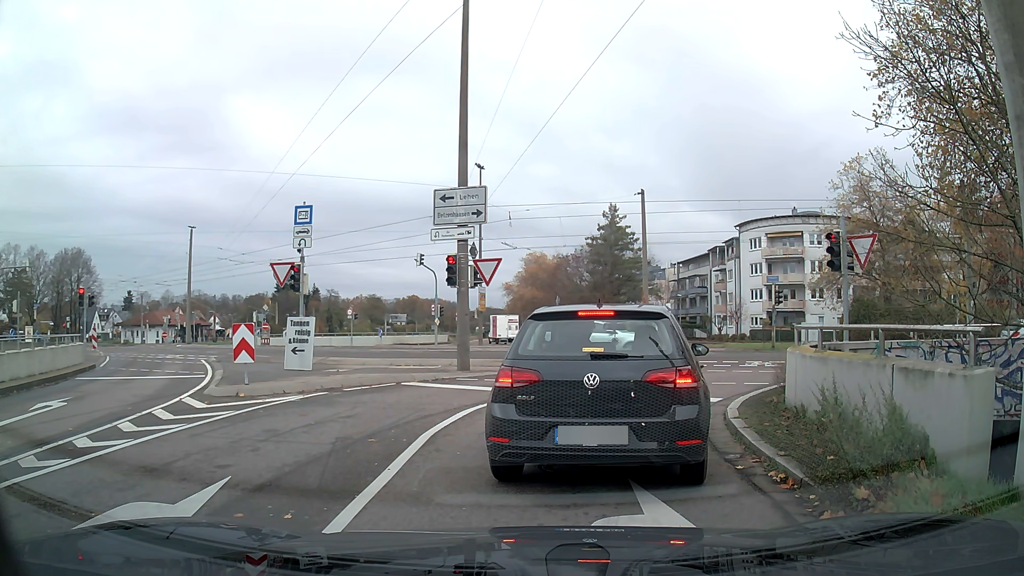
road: tertiary_link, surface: asphalt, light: Day
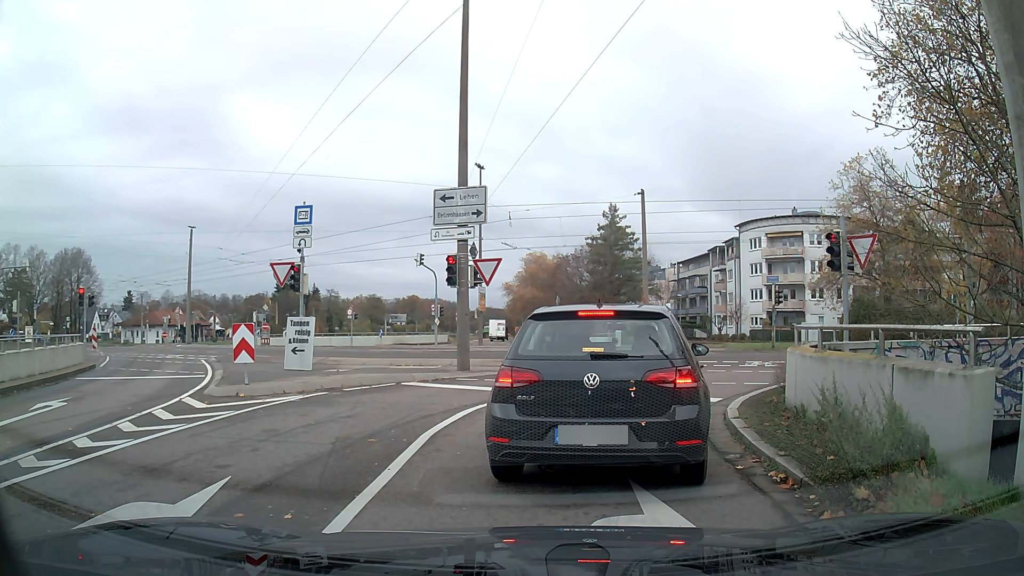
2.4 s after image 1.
(0.0, 0.0) m; 0°
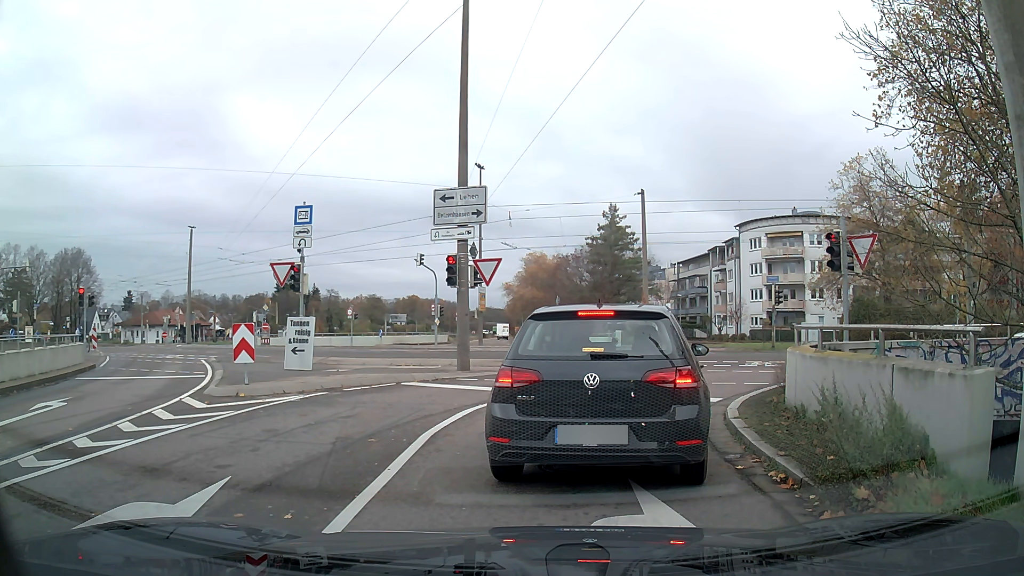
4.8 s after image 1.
(0.0, 0.0) m; 0°
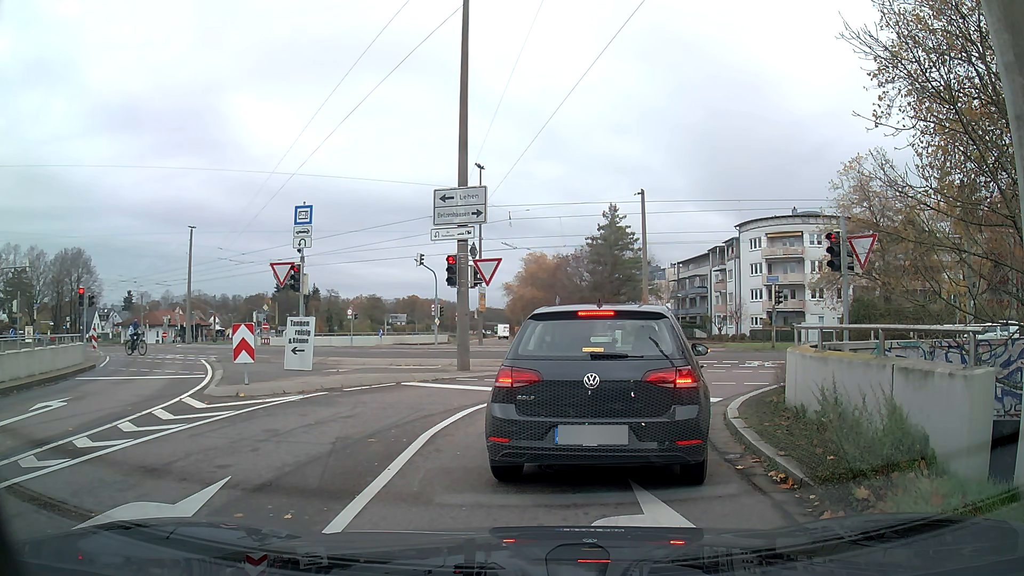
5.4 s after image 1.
(0.0, 0.0) m; 0°
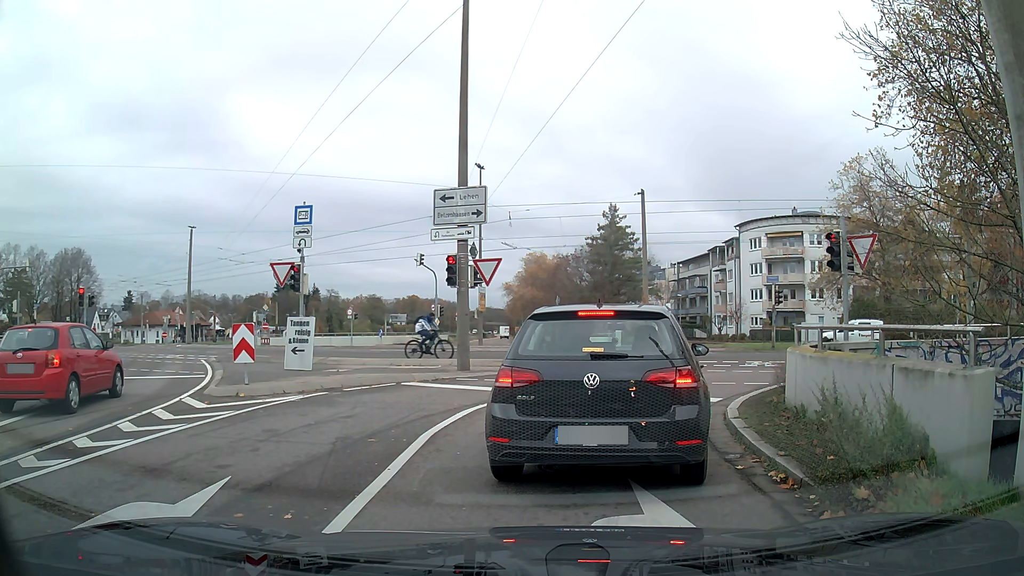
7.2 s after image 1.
(0.0, 0.0) m; 0°
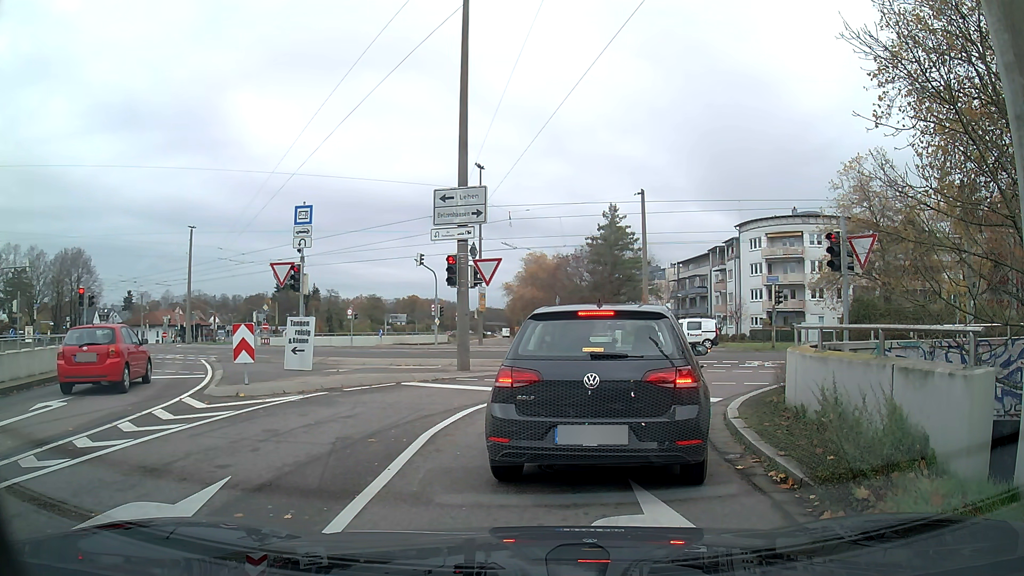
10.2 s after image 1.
(0.0, 0.0) m; 0°
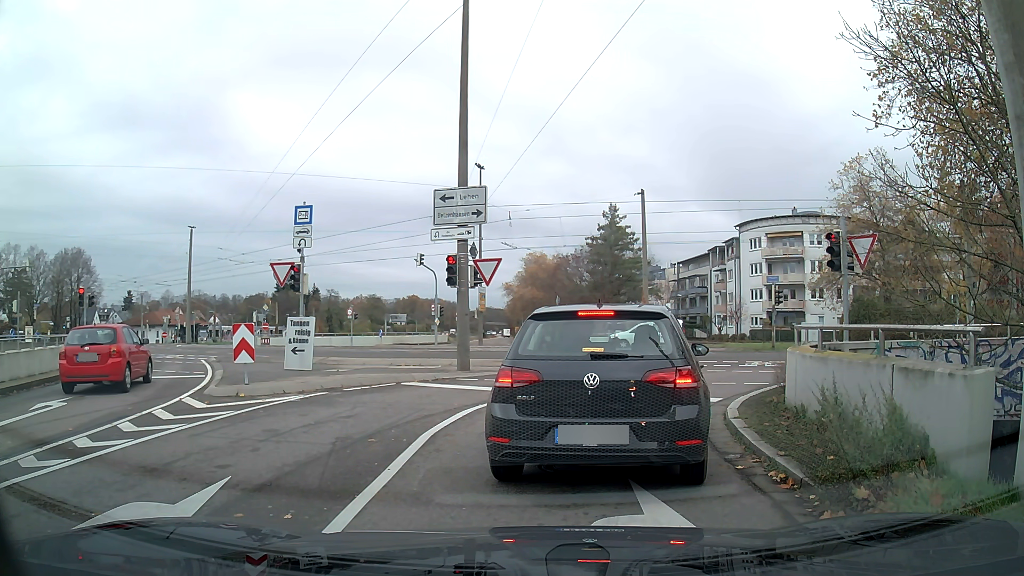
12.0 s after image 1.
(0.0, 0.0) m; 0°
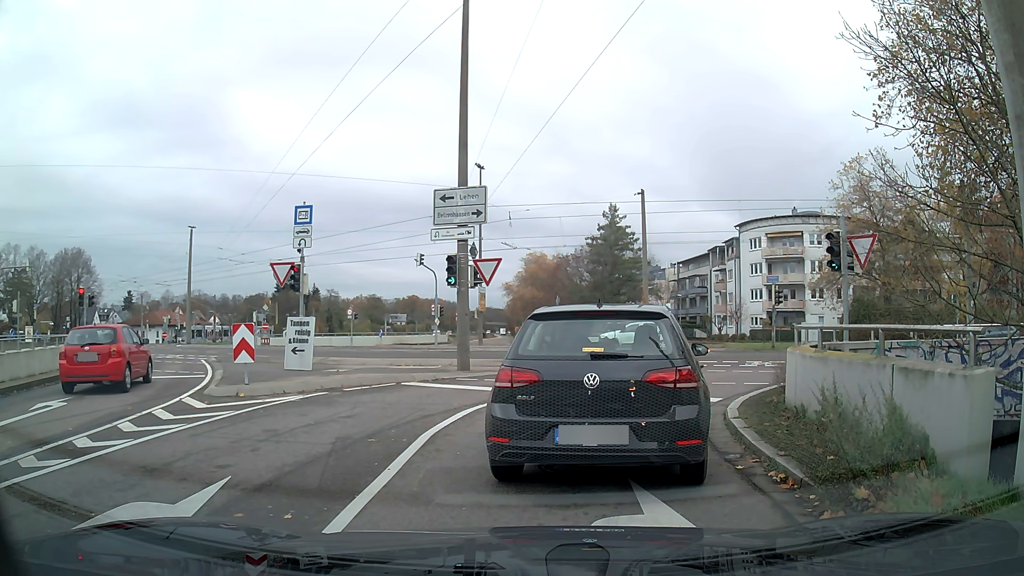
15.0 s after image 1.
(0.0, 0.0) m; 0°
(+1, +10) (+7, +17) (+17, +19) (+27, +17) (+36, +14) (+46, +11) (+55, +8) (+65, +5) (+75, +2) (+84, -1) m
